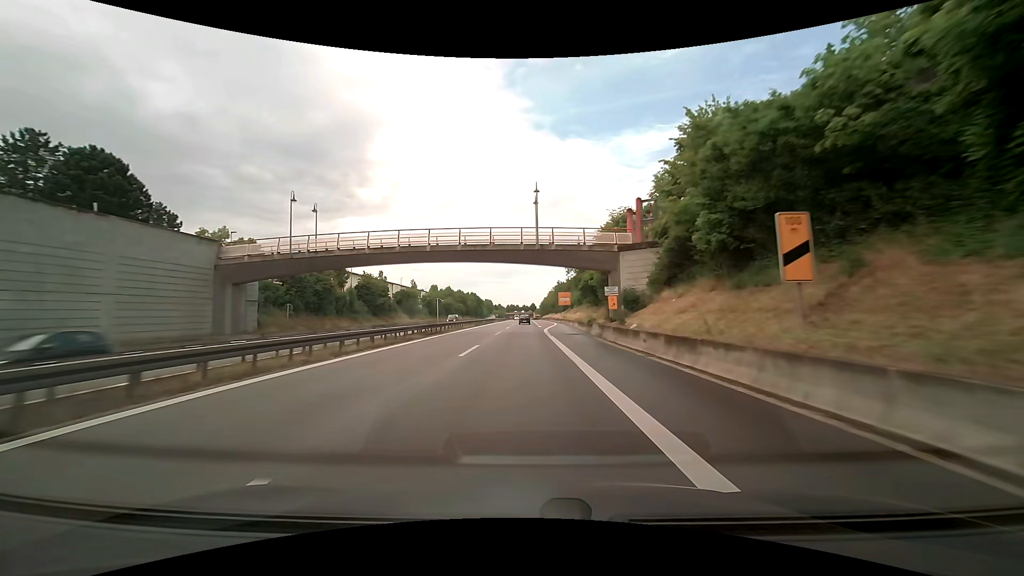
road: trunk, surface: asphalt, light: Day
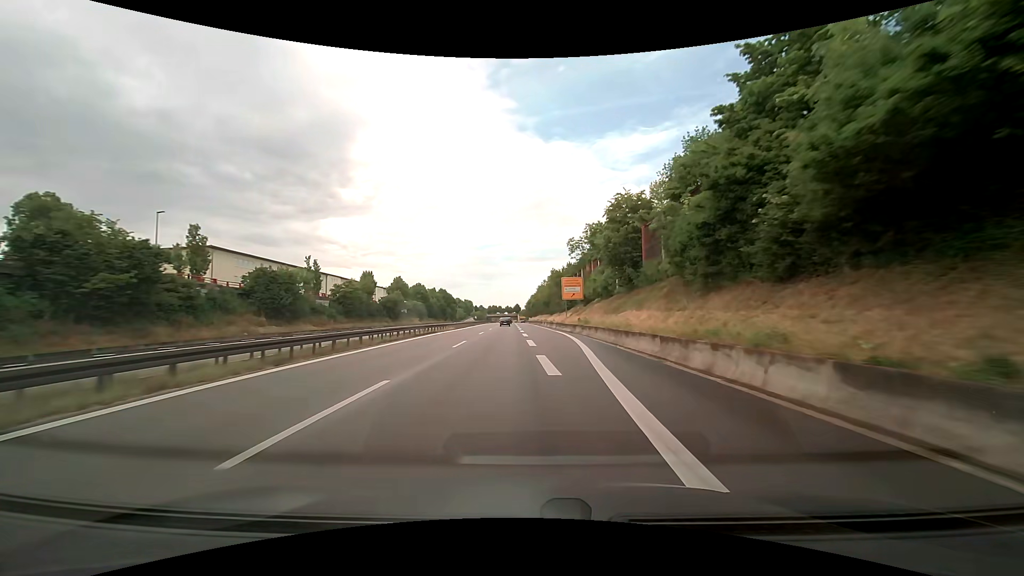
(+0.1, +47.5) m; +1°
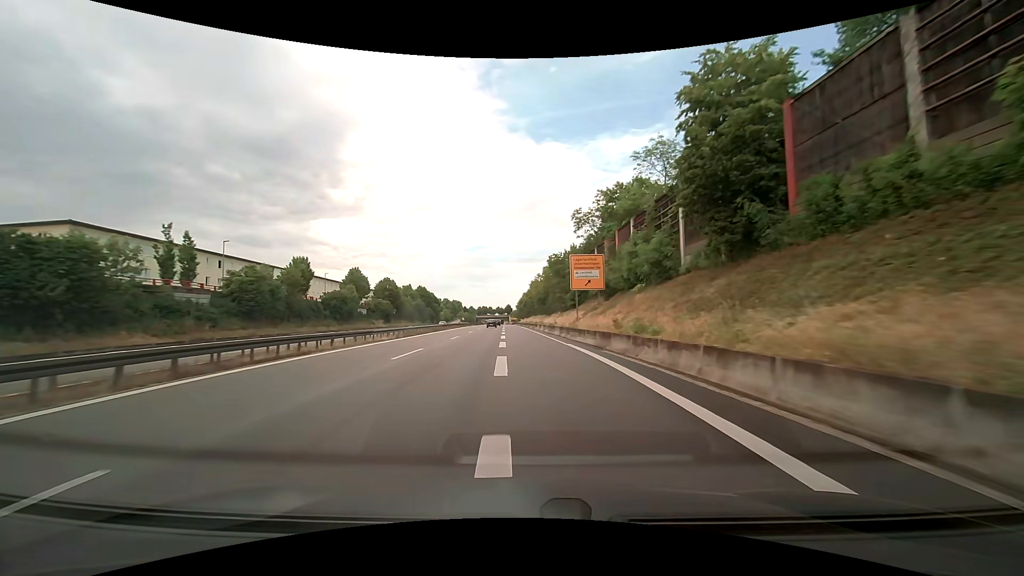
(+0.5, +24.2) m; +2°
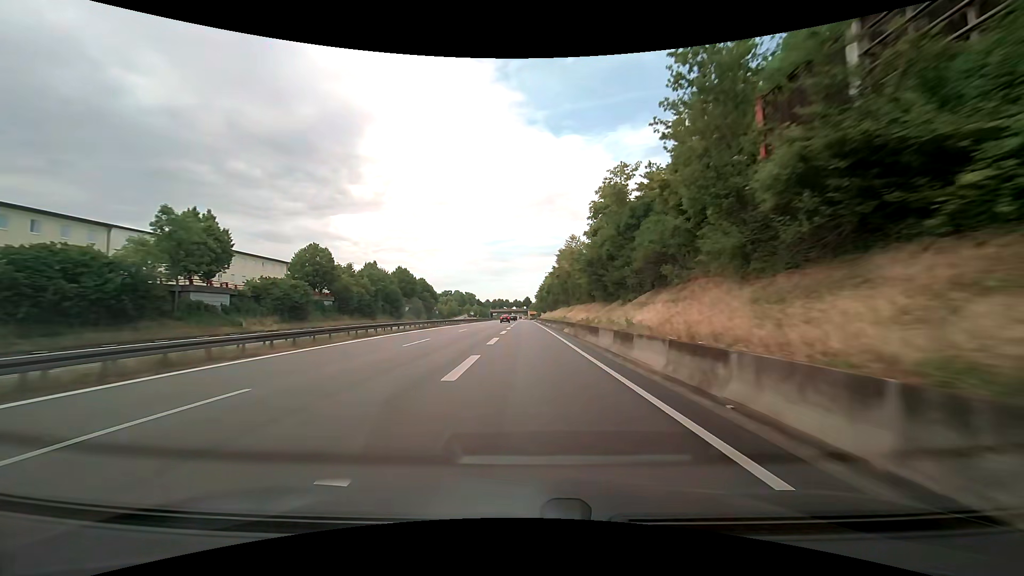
(-1.0, +49.7) m; -3°
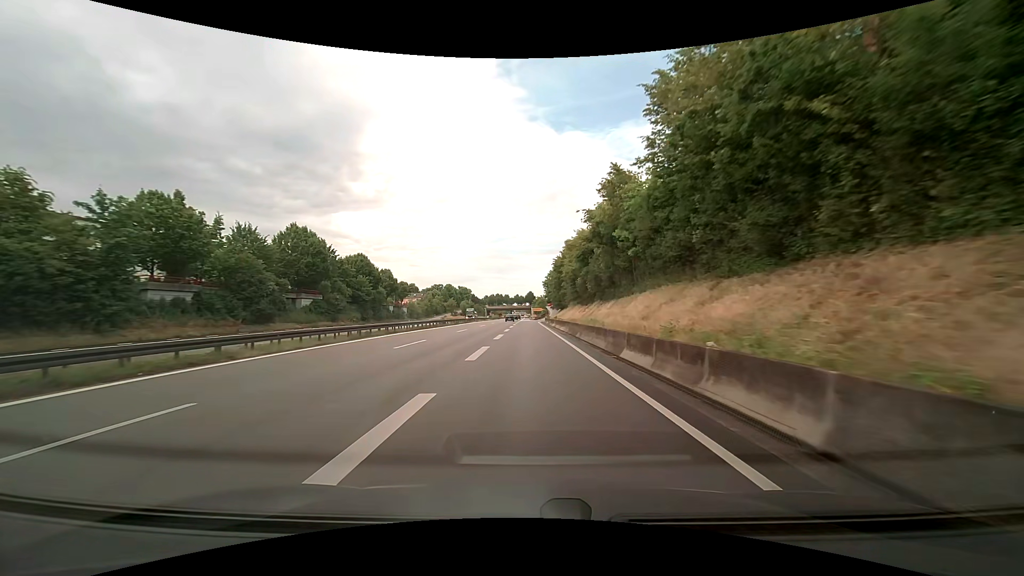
(-0.3, +55.3) m; 0°
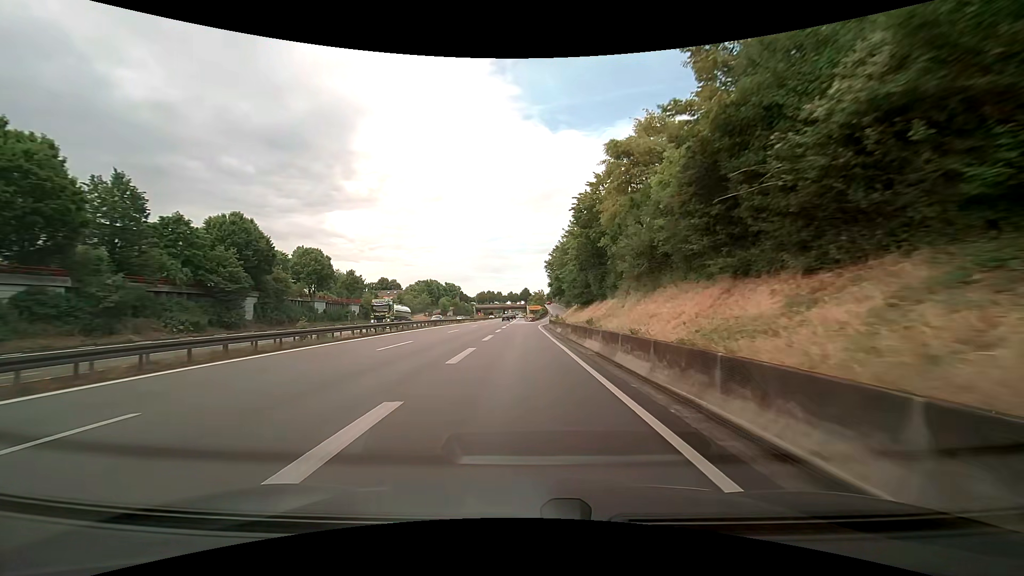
(+0.2, +36.3) m; 0°
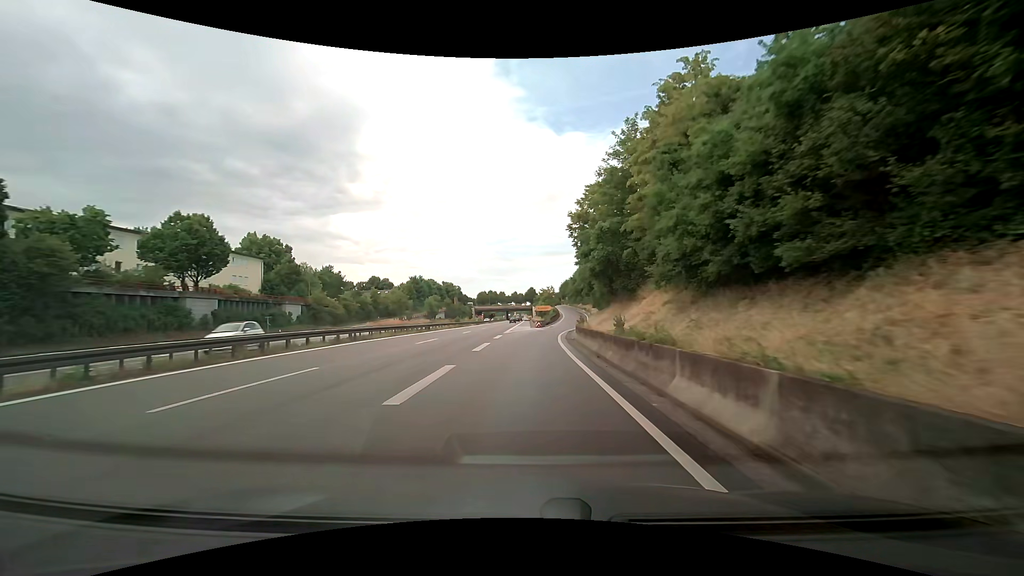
(0.0, +29.6) m; 0°
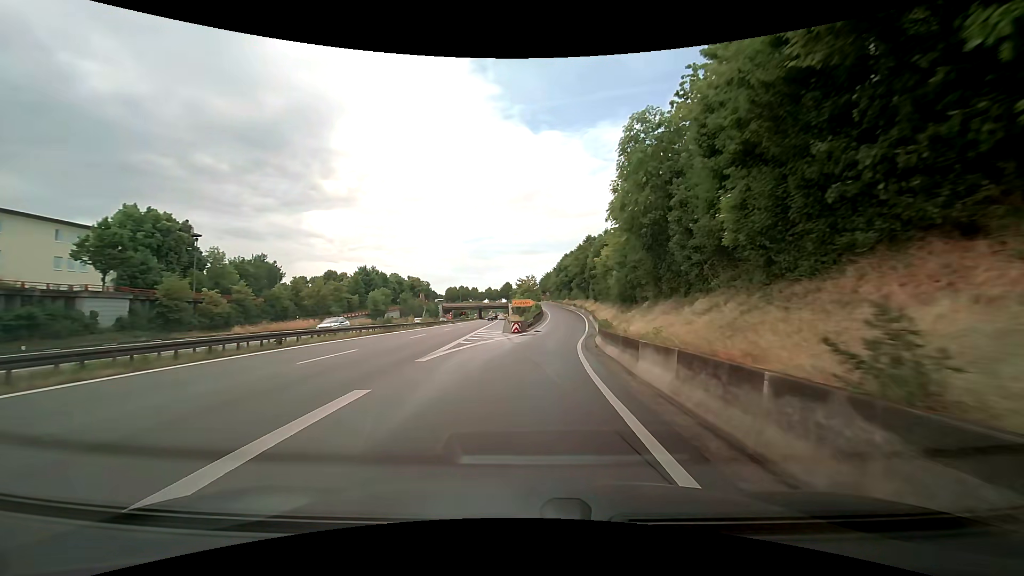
(+0.4, +28.5) m; +2°
(0, +10) (+1, +20) (+2, +30) (+3, +40) (+4, +50) (+5, +60) (+6, +70) (+7, +80) (+8, +90) (+8, +100) m
